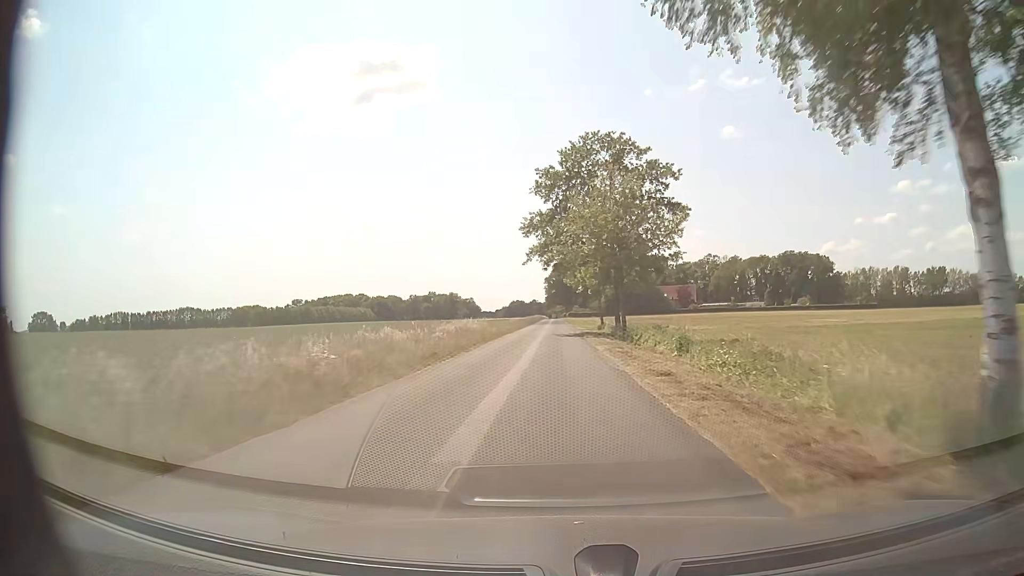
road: residential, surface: paved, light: Day
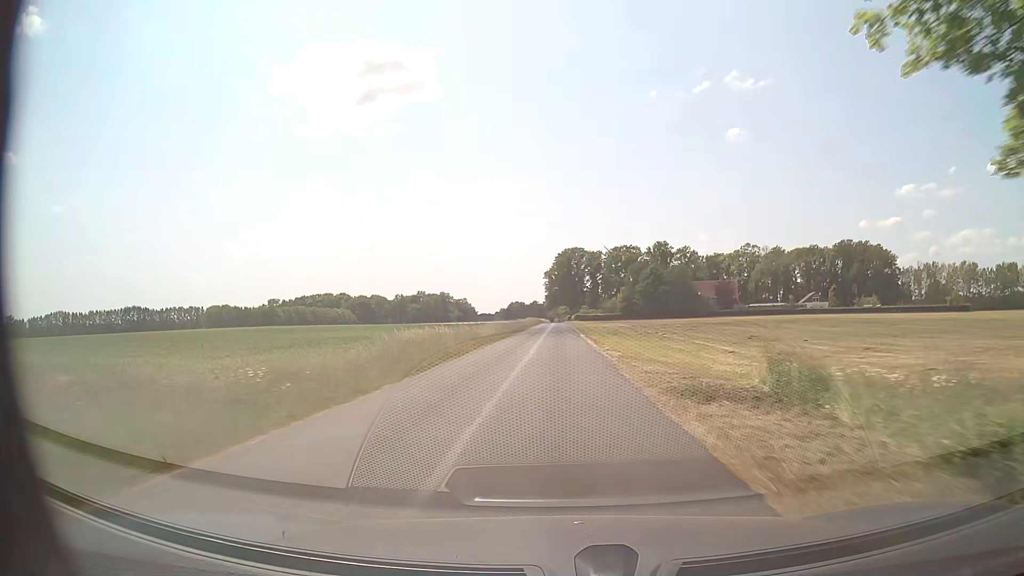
(-0.1, +59.0) m; 0°
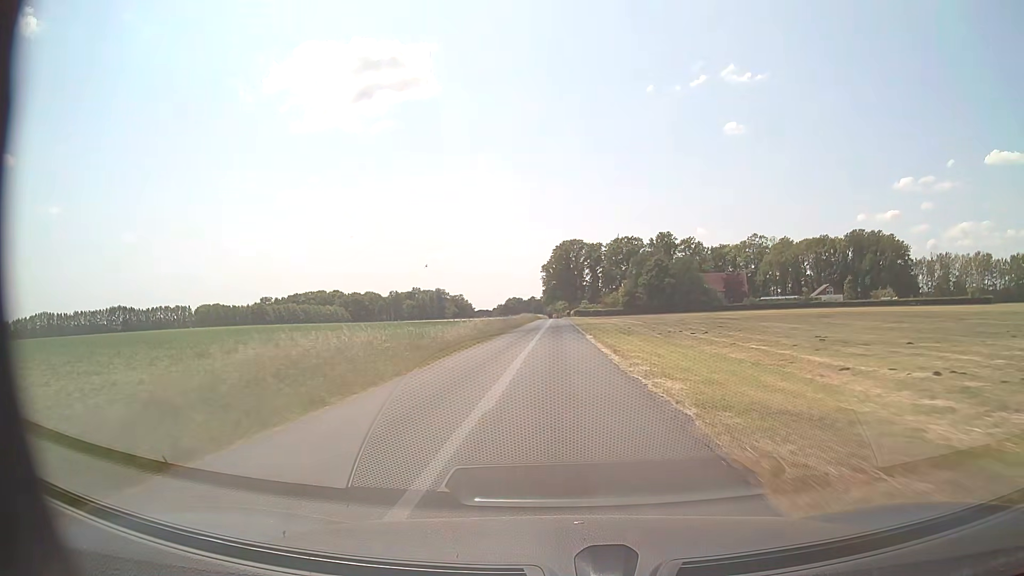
(0.0, +12.1) m; 0°
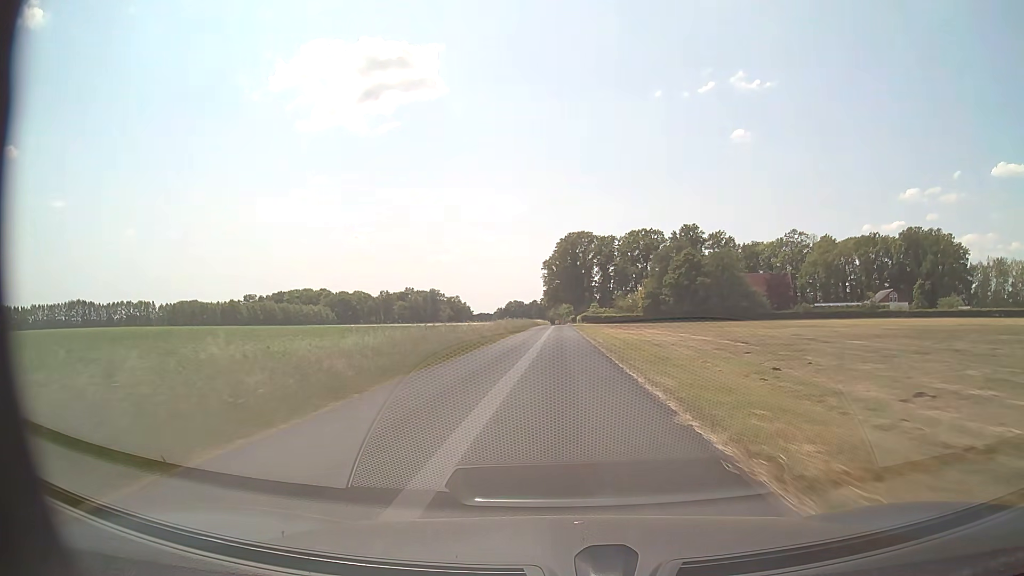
(-0.1, +36.7) m; 0°
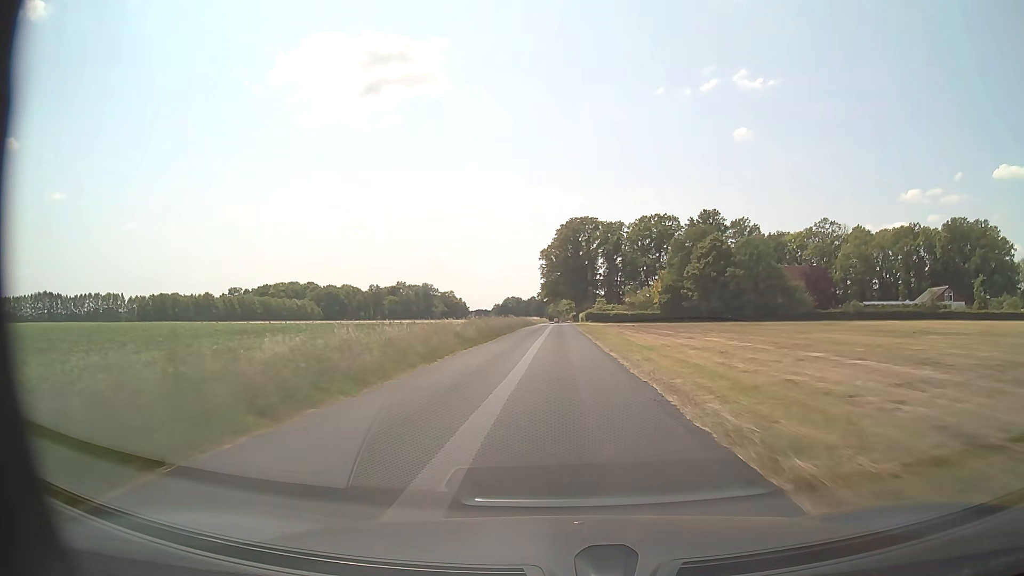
(0.0, +24.8) m; 0°
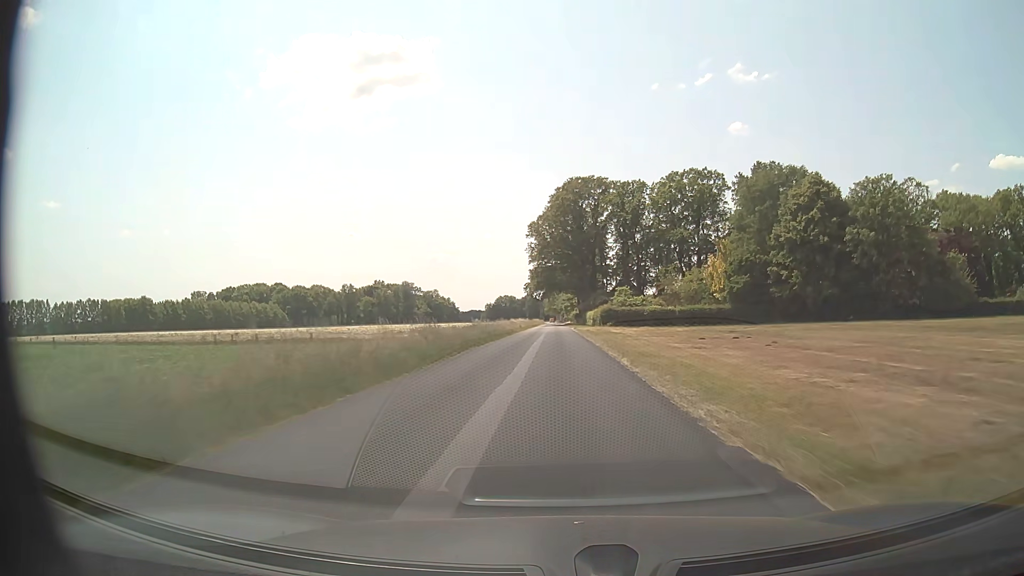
(+0.1, +50.0) m; 0°
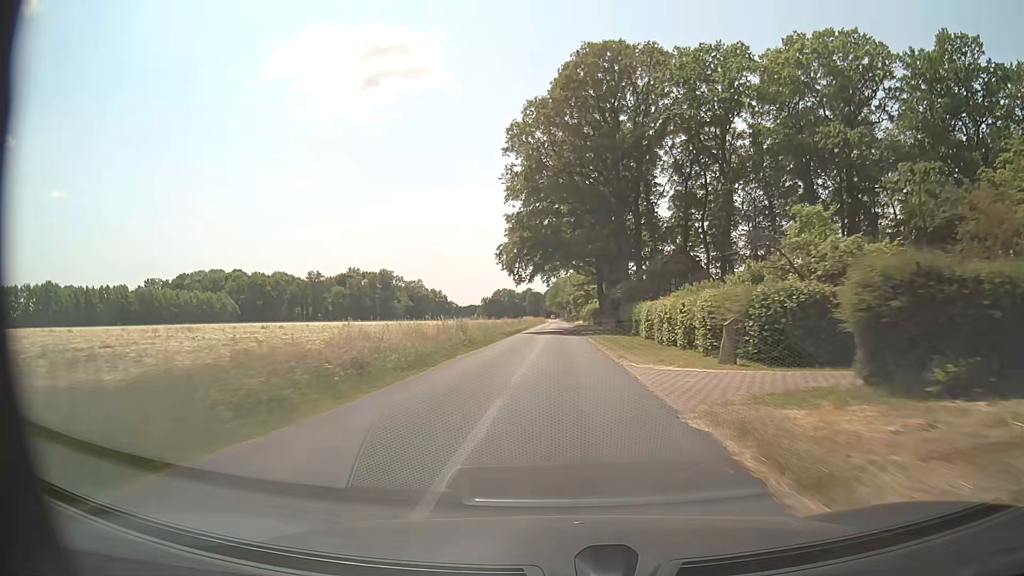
(-0.2, +61.4) m; -1°
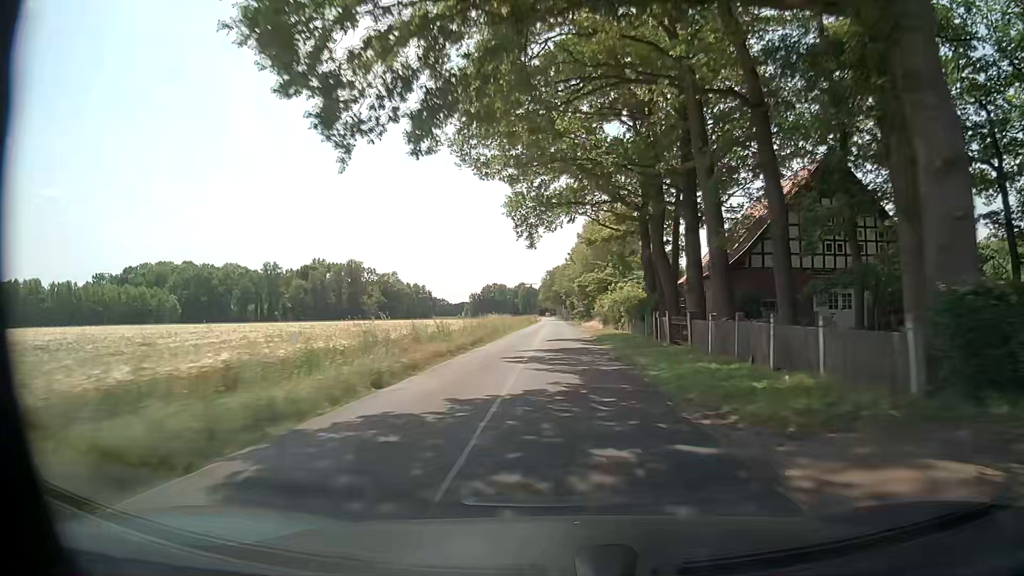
(+0.1, +48.7) m; 0°
(0, +10) (0, +20) (0, +30) (0, +40) (0, +50) (0, +60) (0, +70) (0, +80) (0, +90) (0, +100) m
